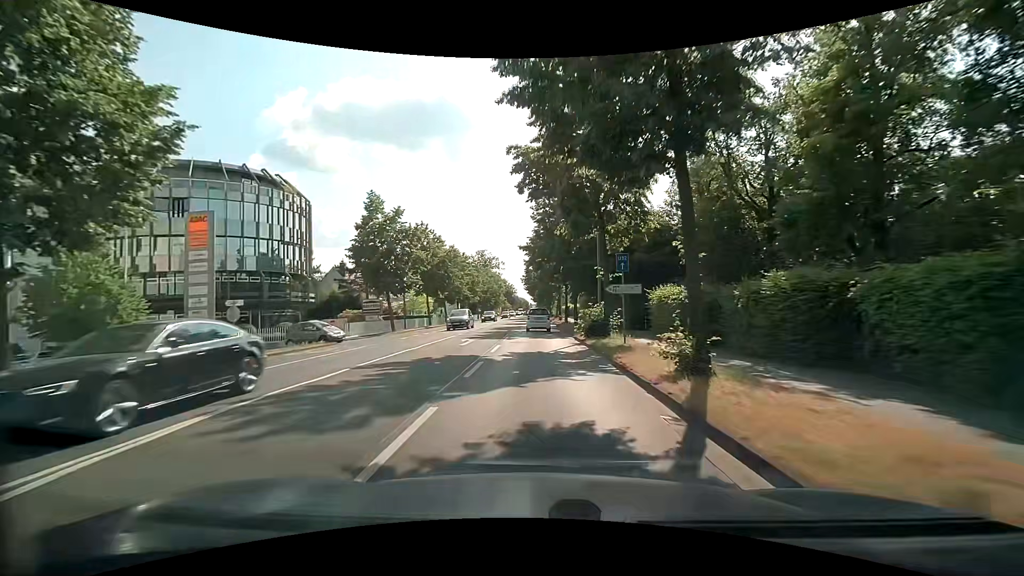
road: secondary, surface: asphalt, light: Day
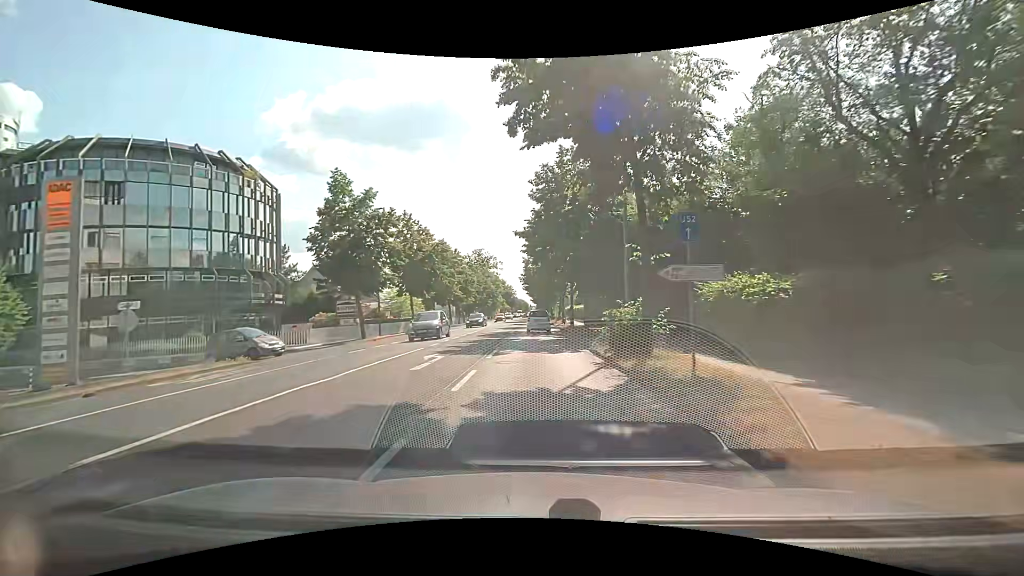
(+0.1, +7.7) m; 0°
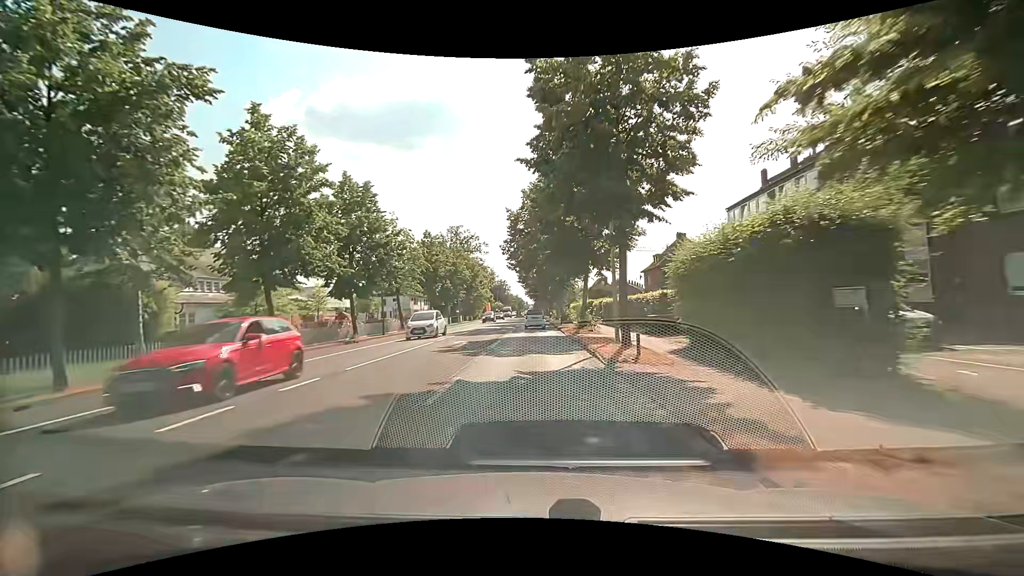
(+0.2, +38.4) m; 0°
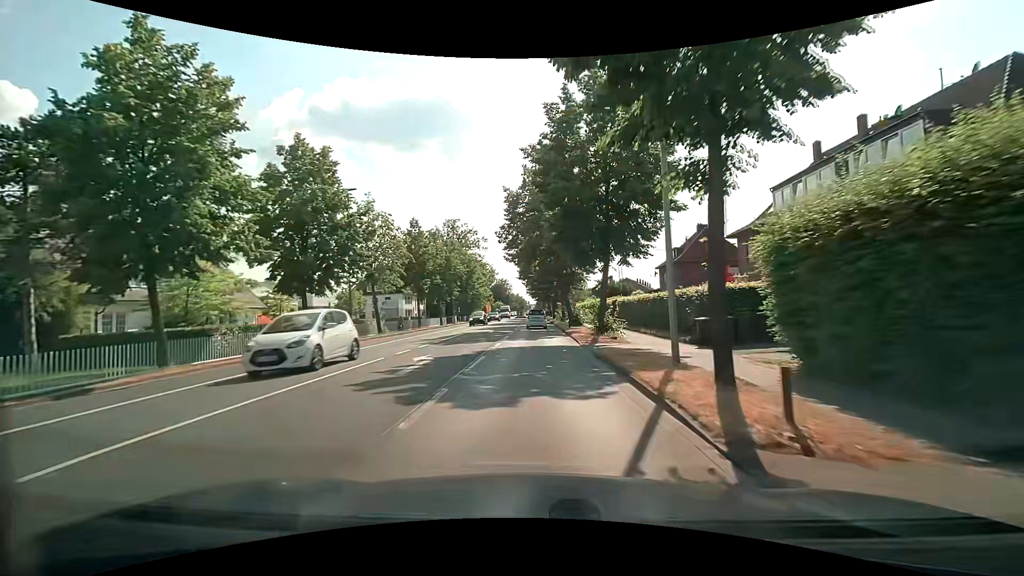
(+0.1, +7.7) m; 0°
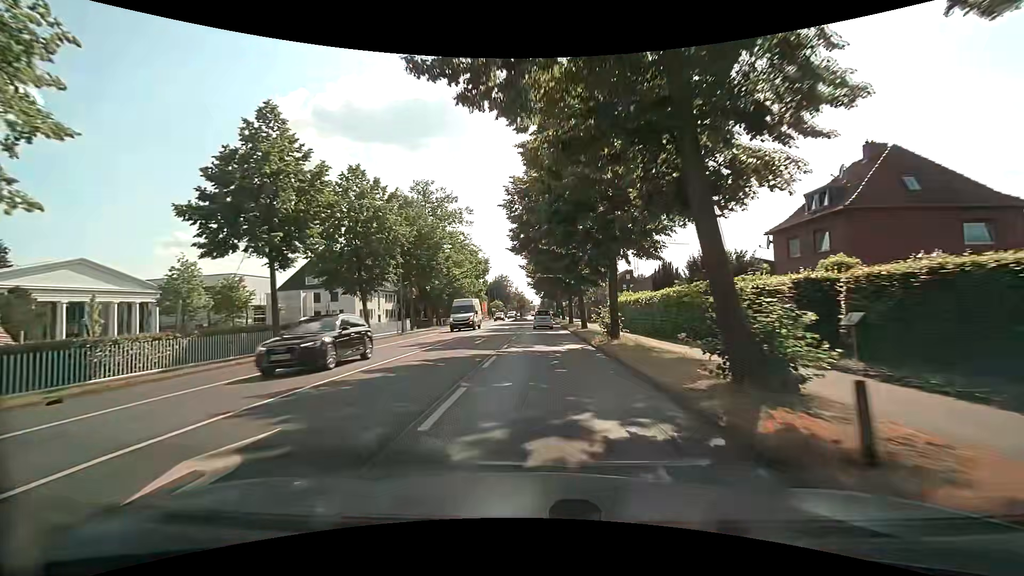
(0.0, +30.8) m; 0°
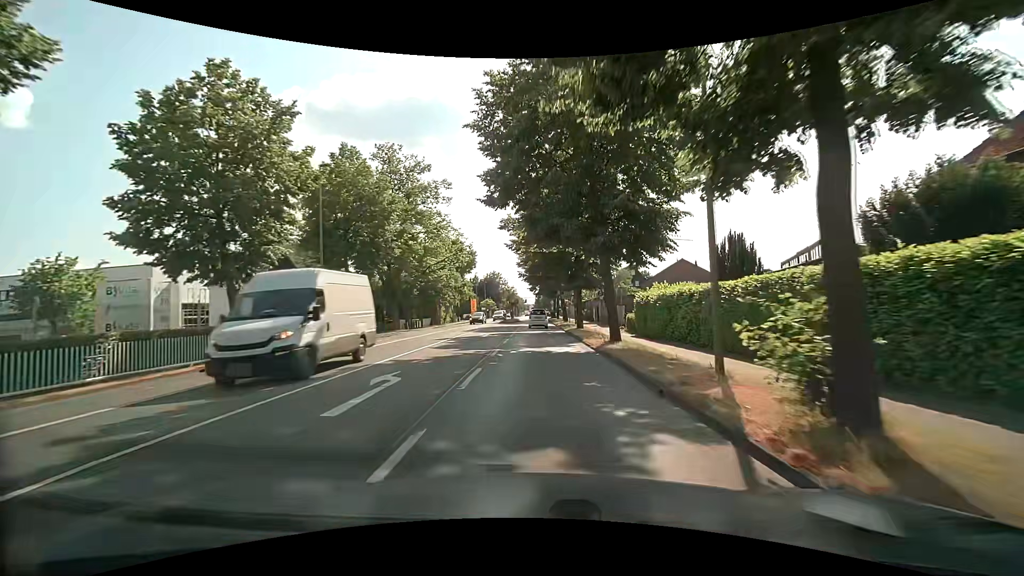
(0.0, +15.3) m; 0°
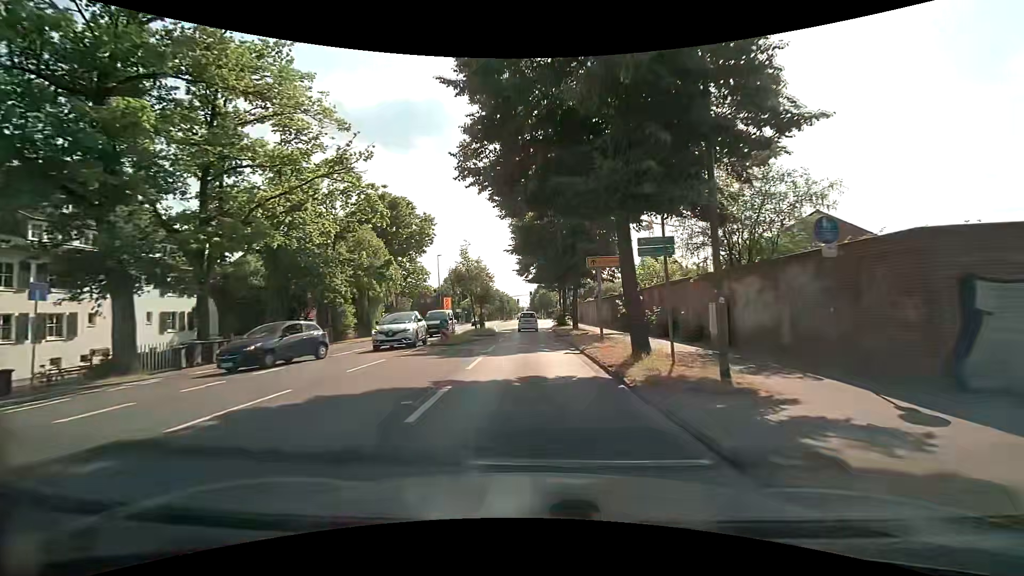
(+0.2, +37.5) m; +1°
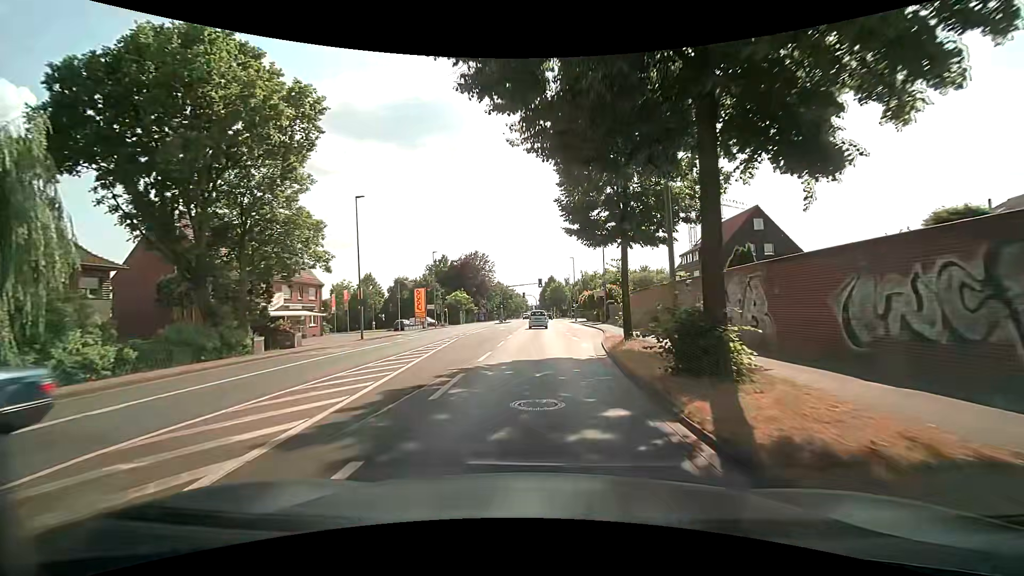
(-0.3, +35.4) m; 0°
(0, +10) (0, +20) (+1, +30) (+2, +40) (+2, +50) (+2, +60) (+2, +70) (+2, +80) (+6, +89) (+14, +94) m
